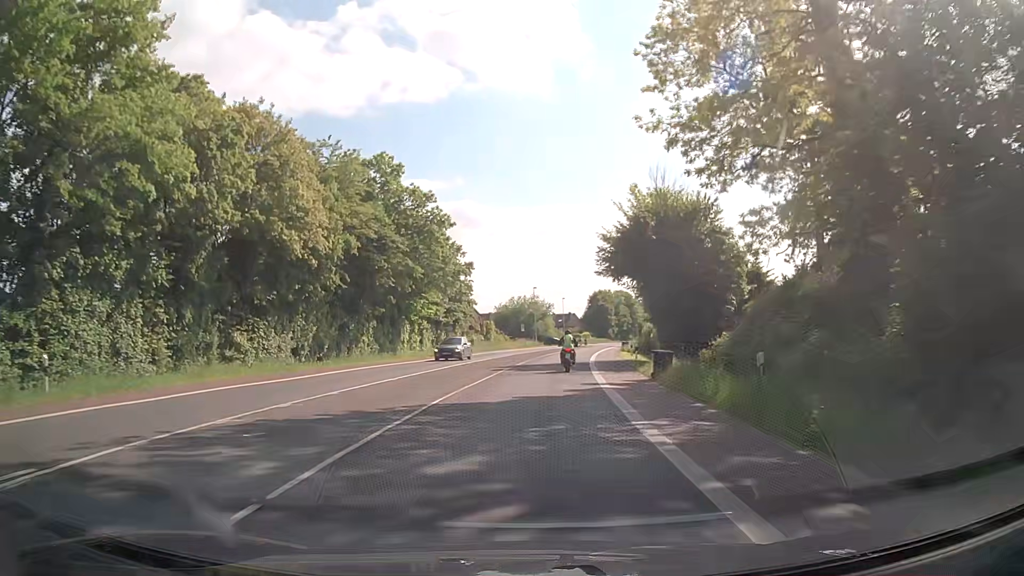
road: secondary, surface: asphalt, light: Day
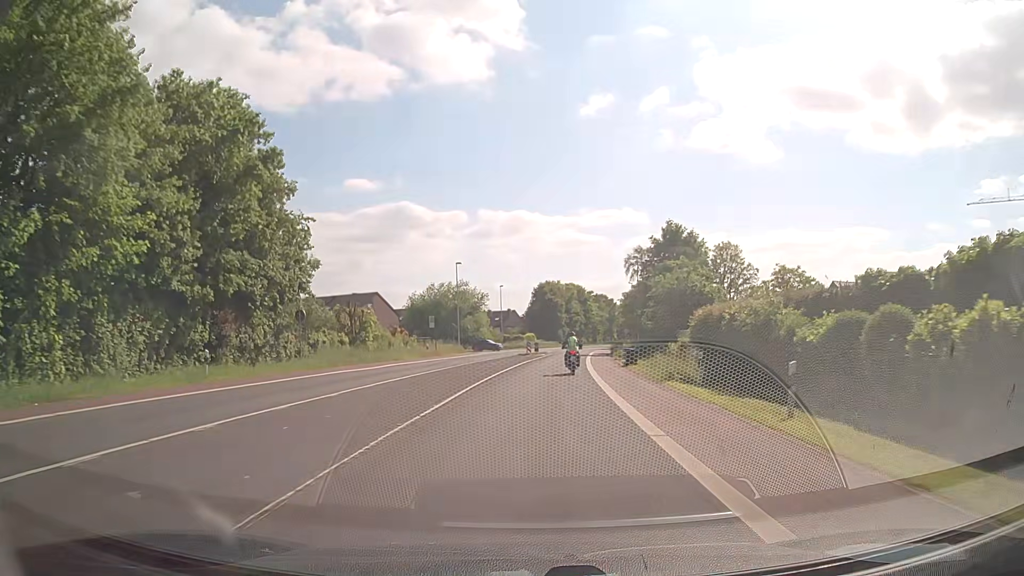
(+1.9, +40.7) m; +5°
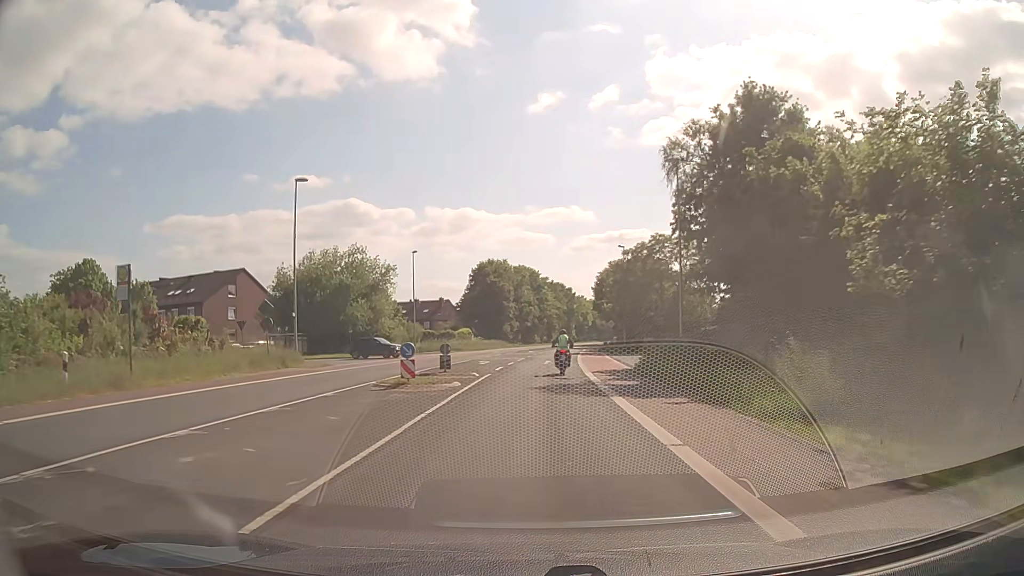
(+2.2, +40.8) m; +5°
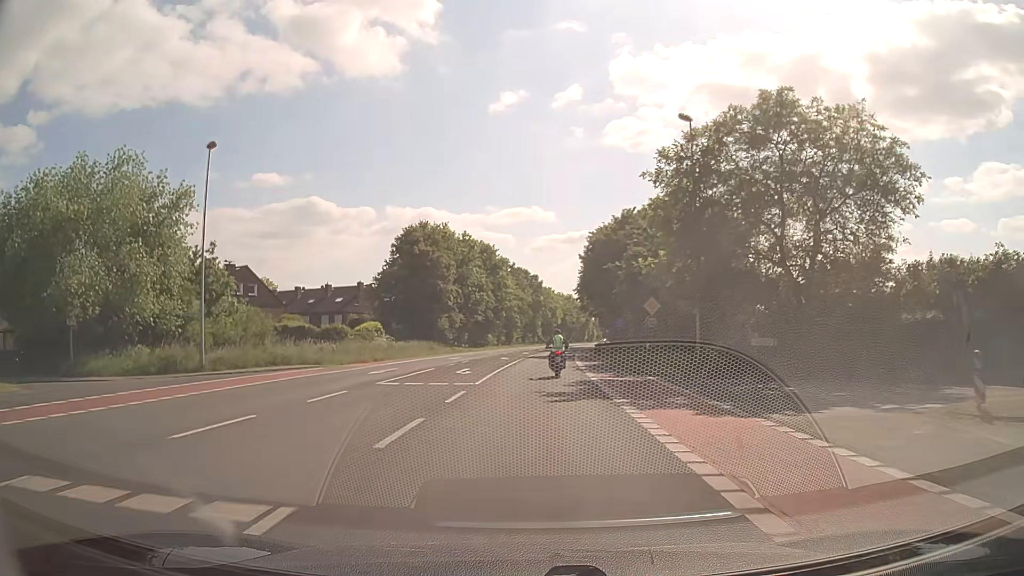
(+1.2, +39.9) m; +4°
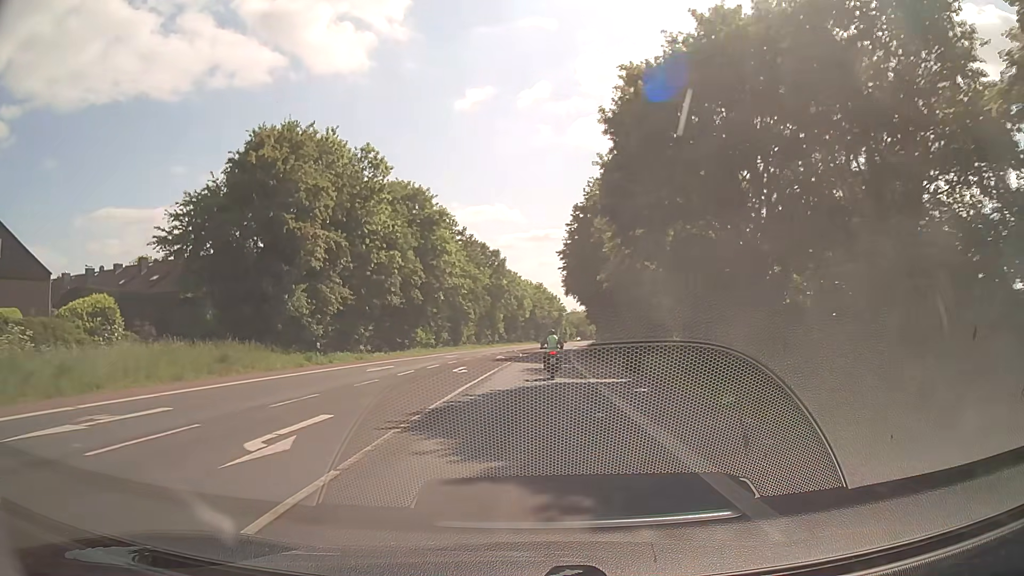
(+0.9, +39.2) m; +2°
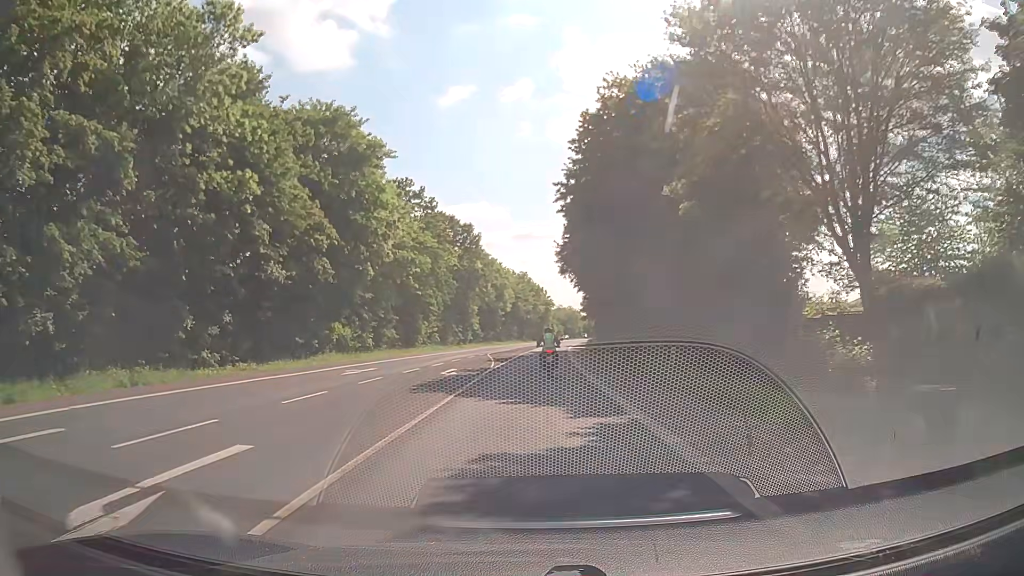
(+0.4, +23.4) m; +2°
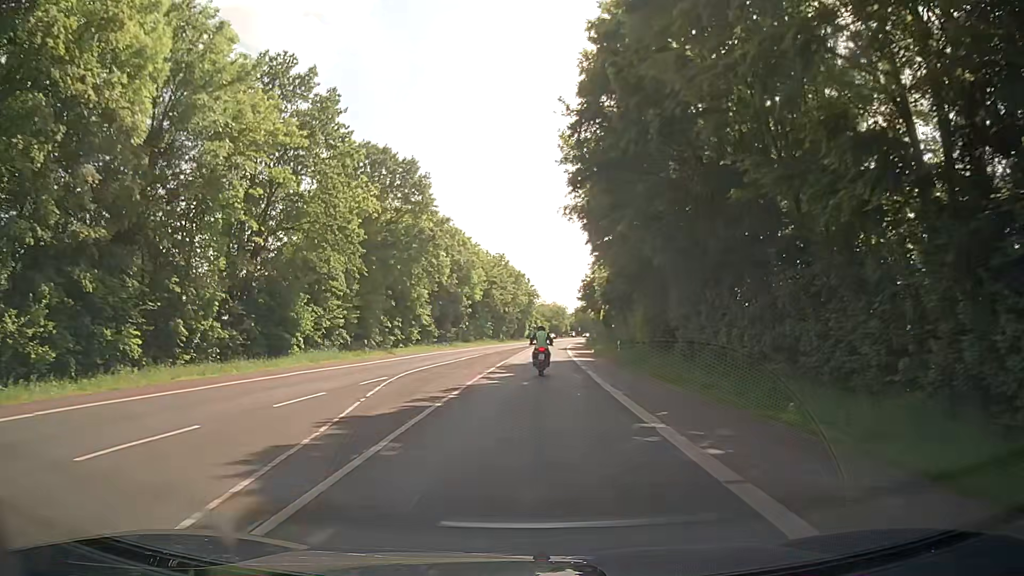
(+0.4, +31.0) m; +1°
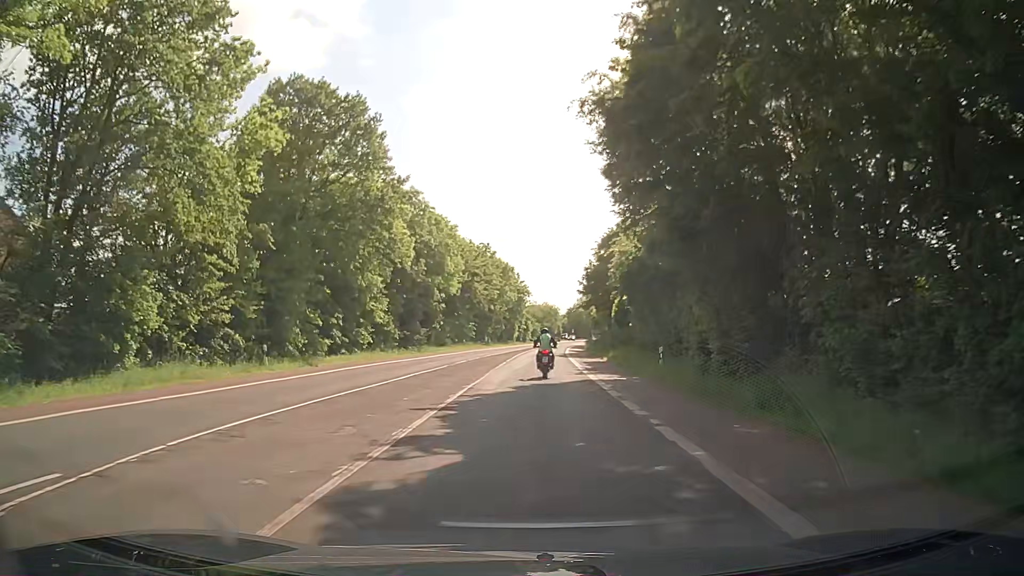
(+0.3, +15.5) m; +2°
(0, +10) (0, +20) (0, +30) (0, +40) (+1, +50) (+1, +60) (+2, +70) (+2, +80) (+3, +90) (+4, +100) m
